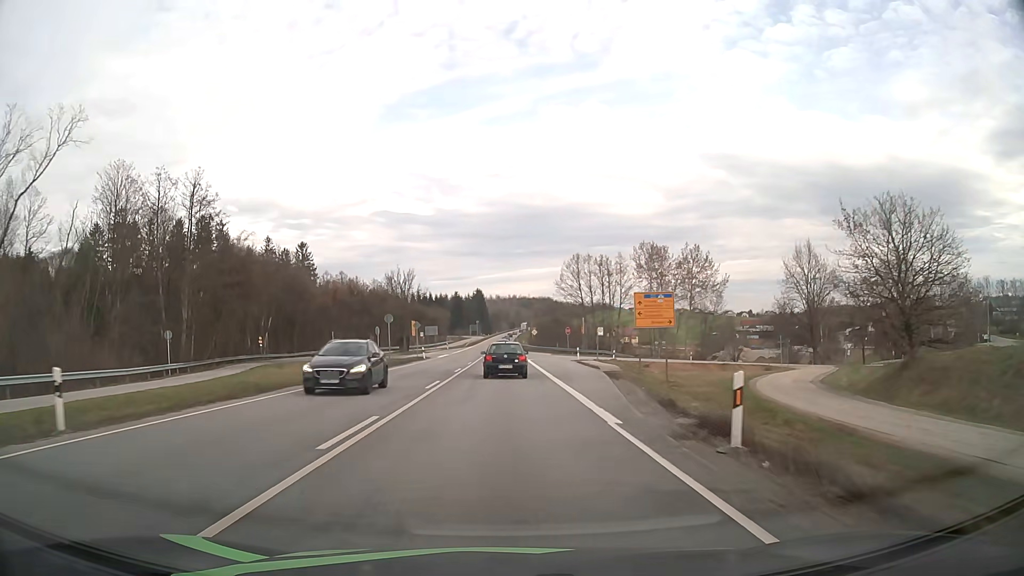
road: primary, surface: asphalt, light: Day
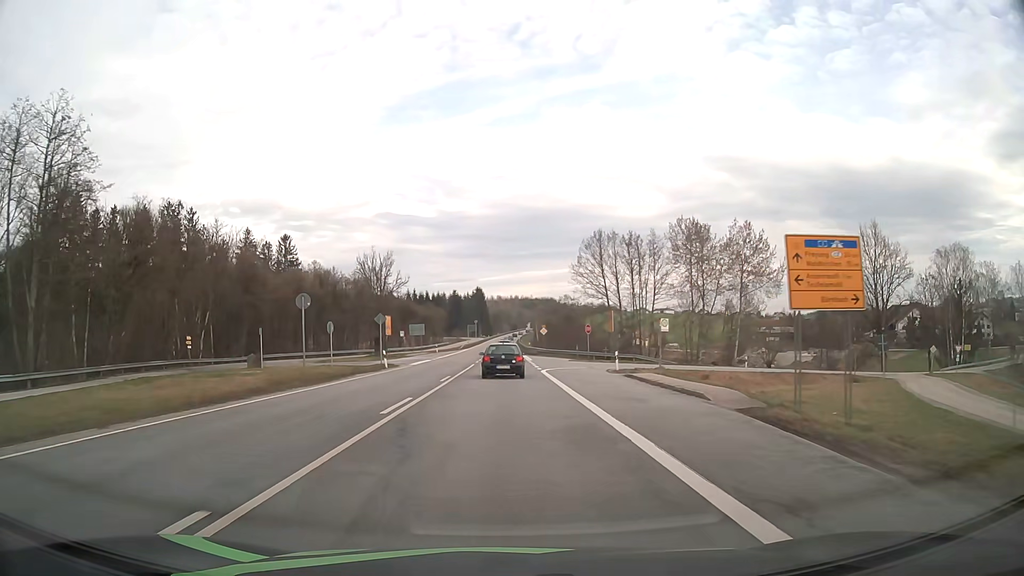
(0.0, +19.5) m; 0°
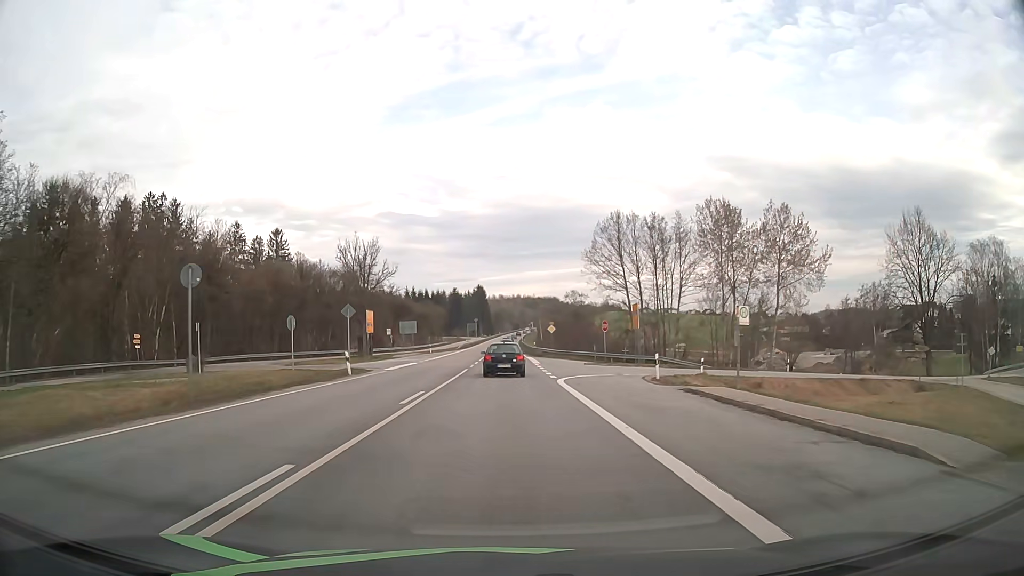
(0.0, +9.9) m; 0°
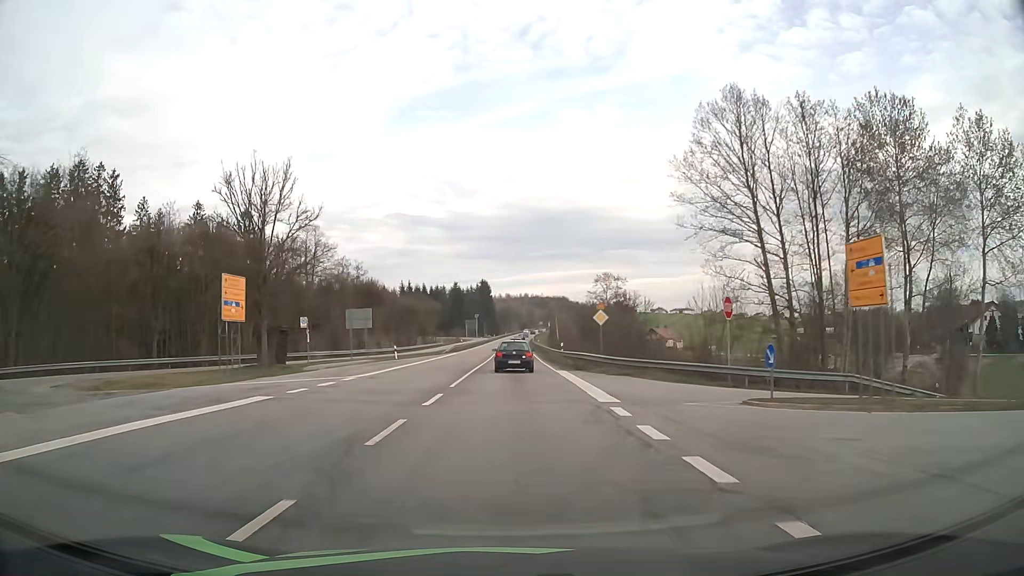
(-0.1, +30.1) m; -1°
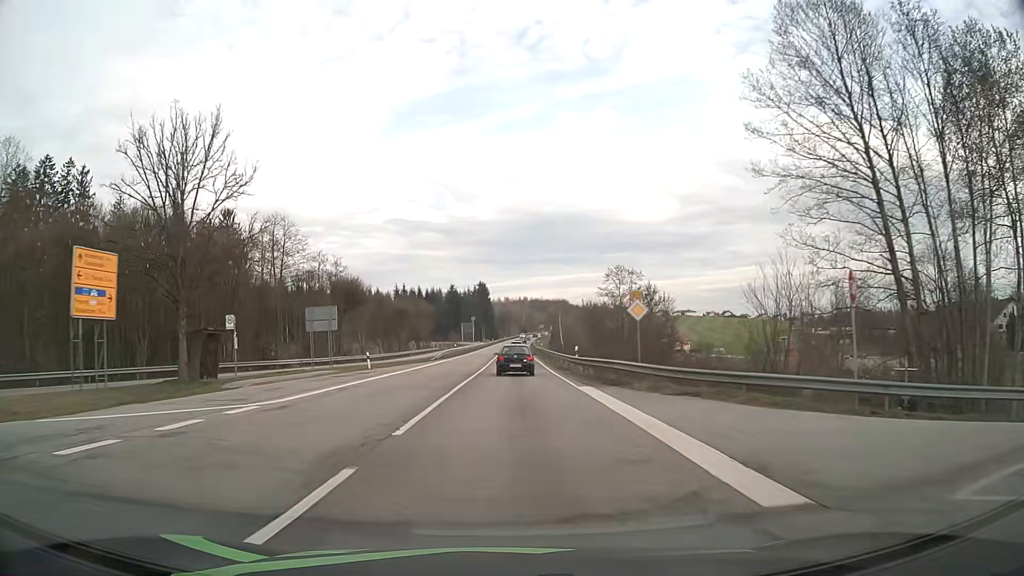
(0.0, +10.1) m; 0°
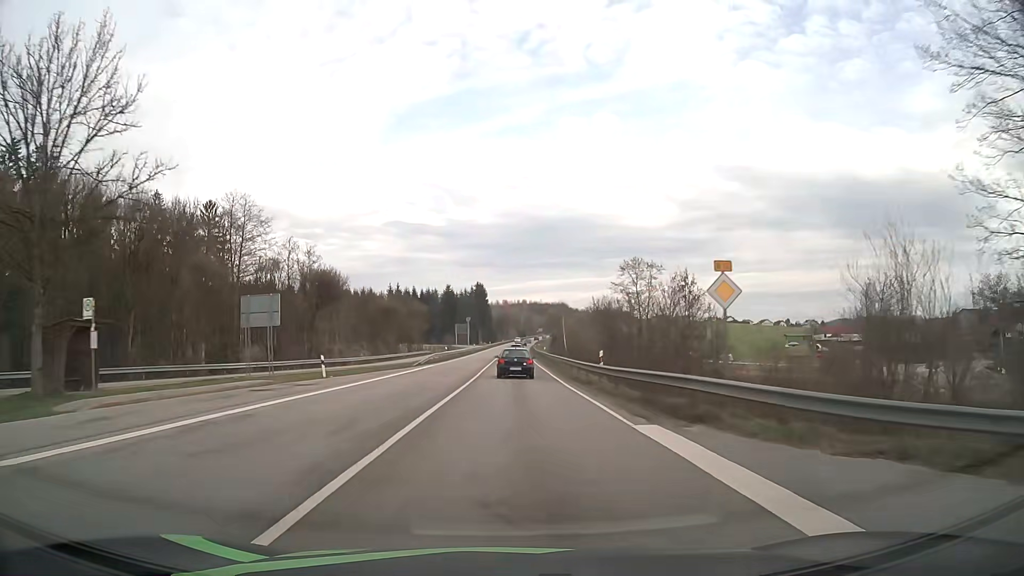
(0.0, +10.2) m; 0°
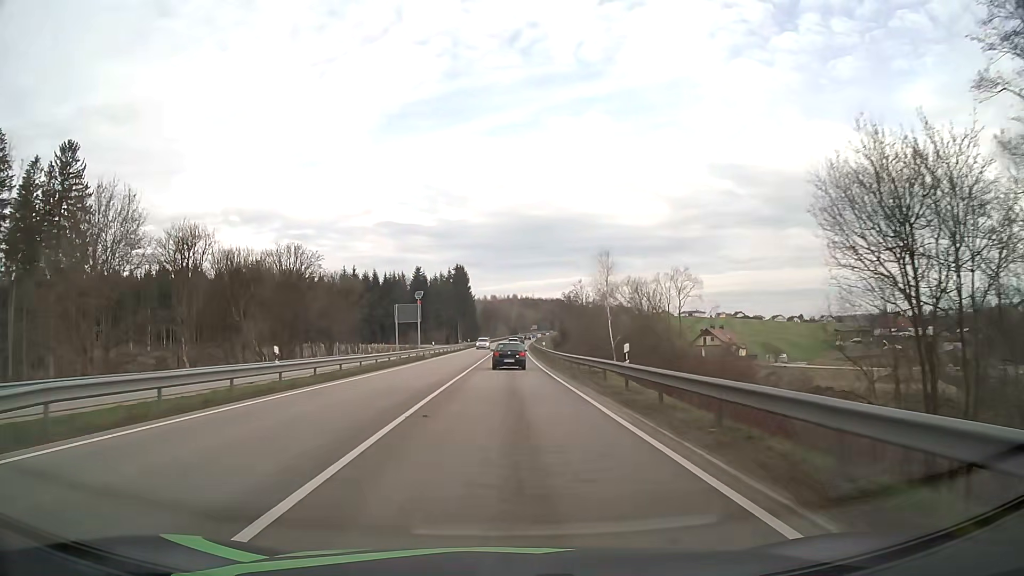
(+0.6, +52.4) m; +1°
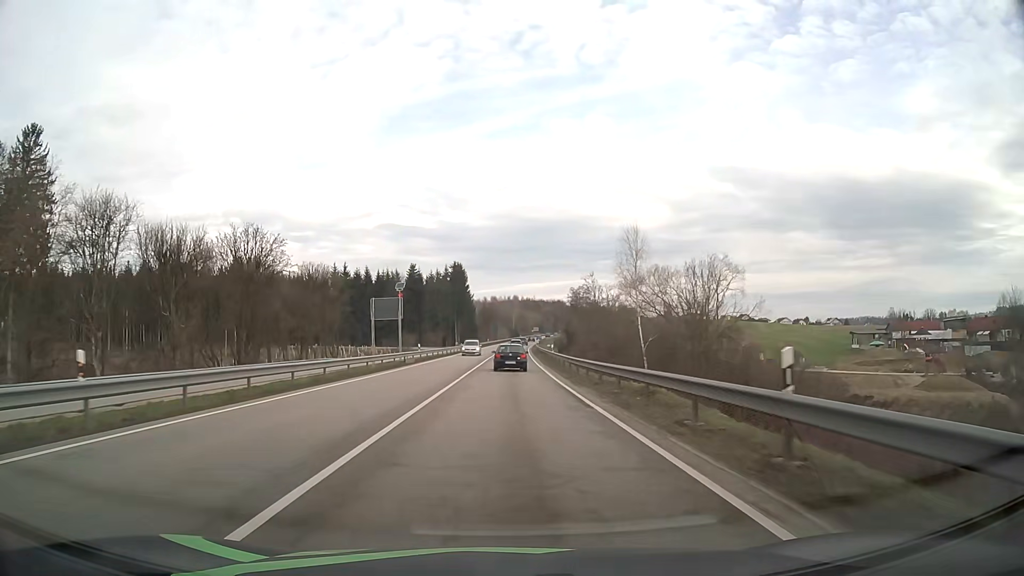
(0.0, +10.9) m; 0°
(0, +10) (0, +20) (0, +30) (0, +40) (0, +50) (0, +60) (0, +70) (+1, +80) (+1, +90) (+1, +100) m
